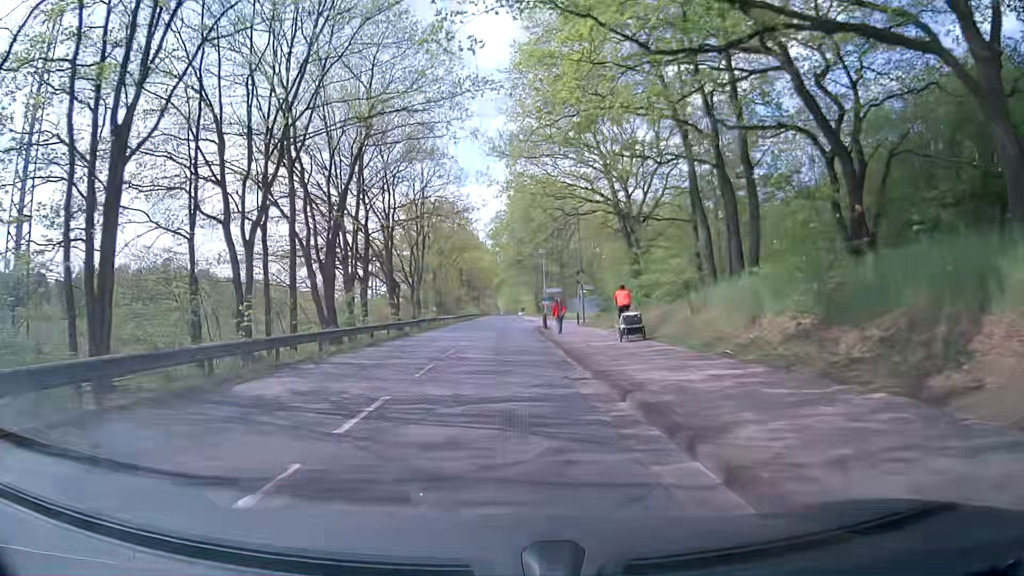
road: tertiary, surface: asphalt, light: Day
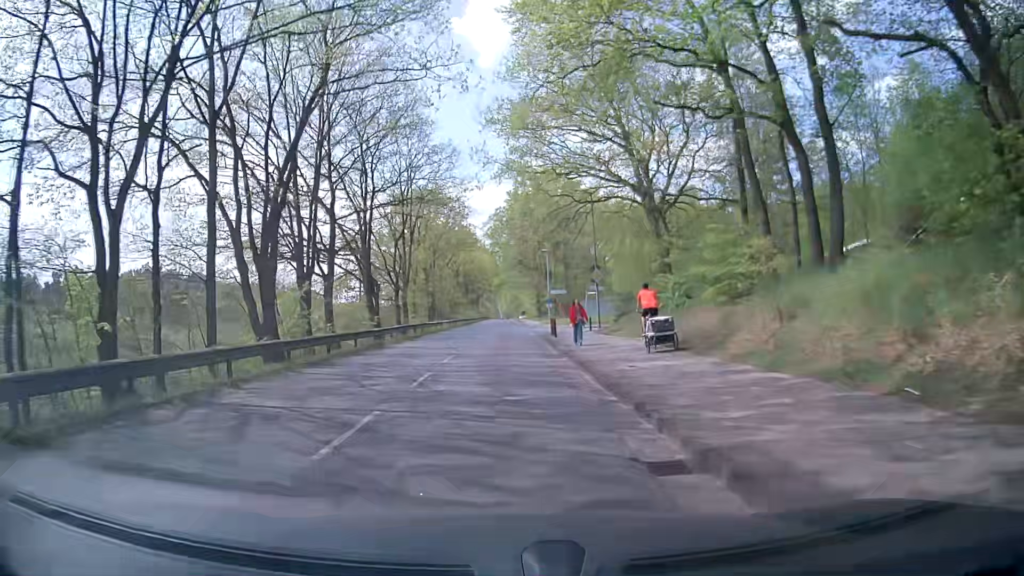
(+0.1, +7.2) m; 0°
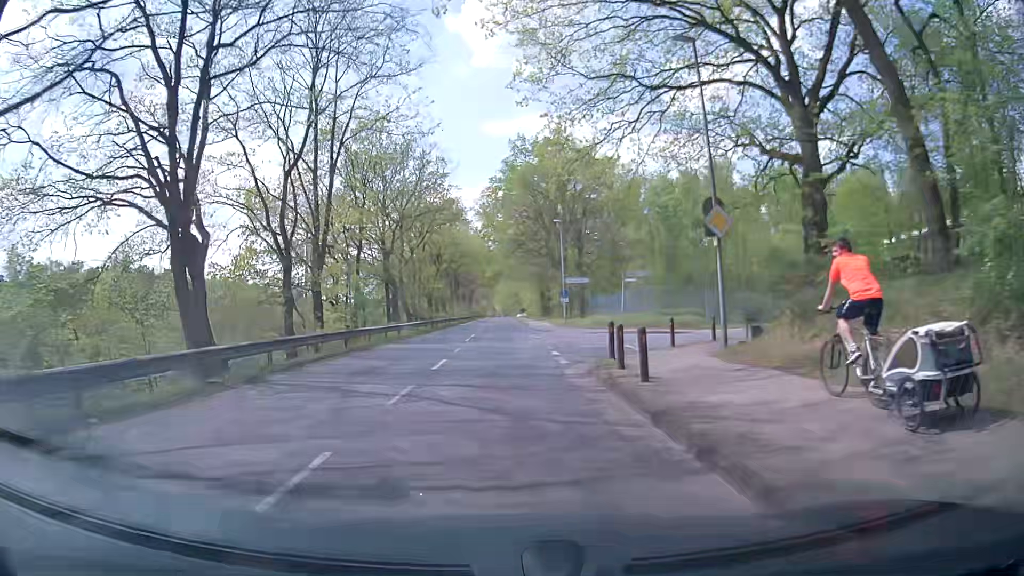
(+0.2, +21.4) m; +1°
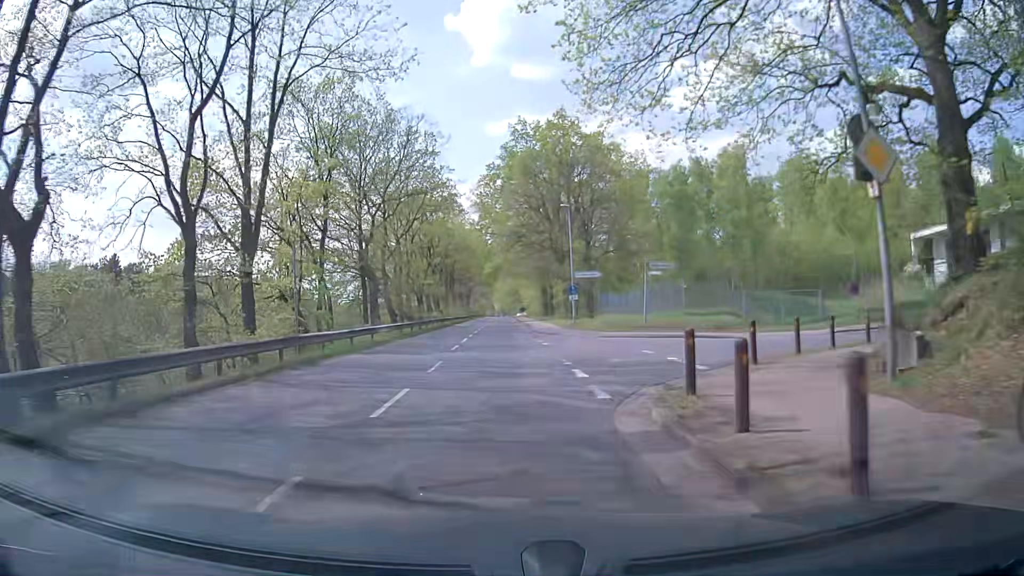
(0.0, +7.1) m; 0°
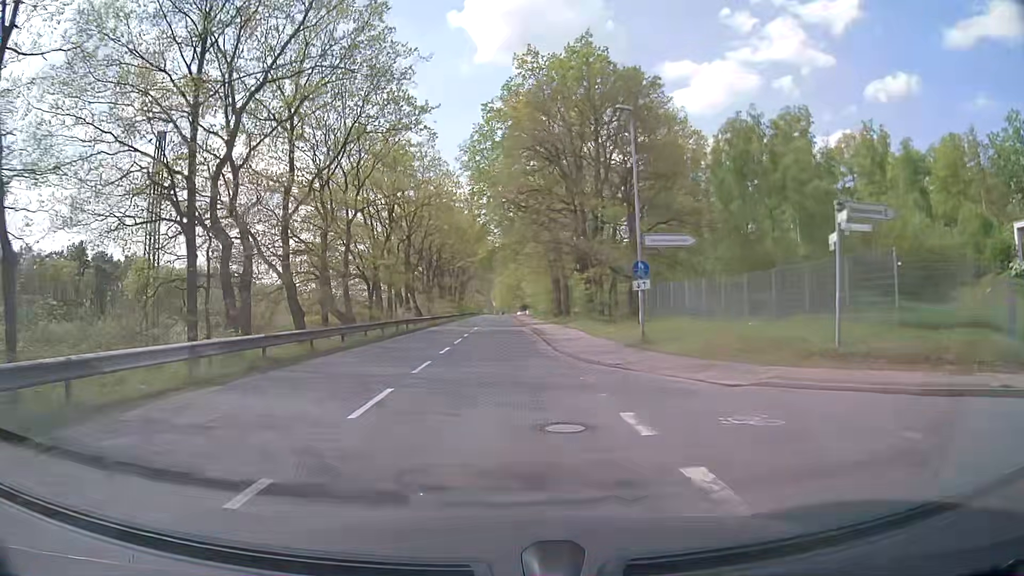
(0.0, +21.3) m; 0°
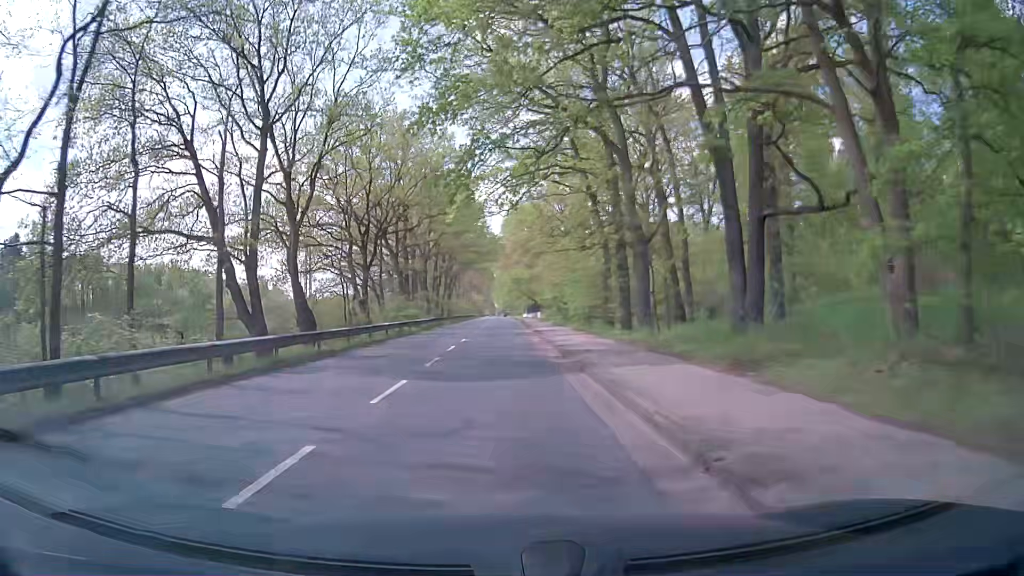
(0.0, +35.5) m; 0°
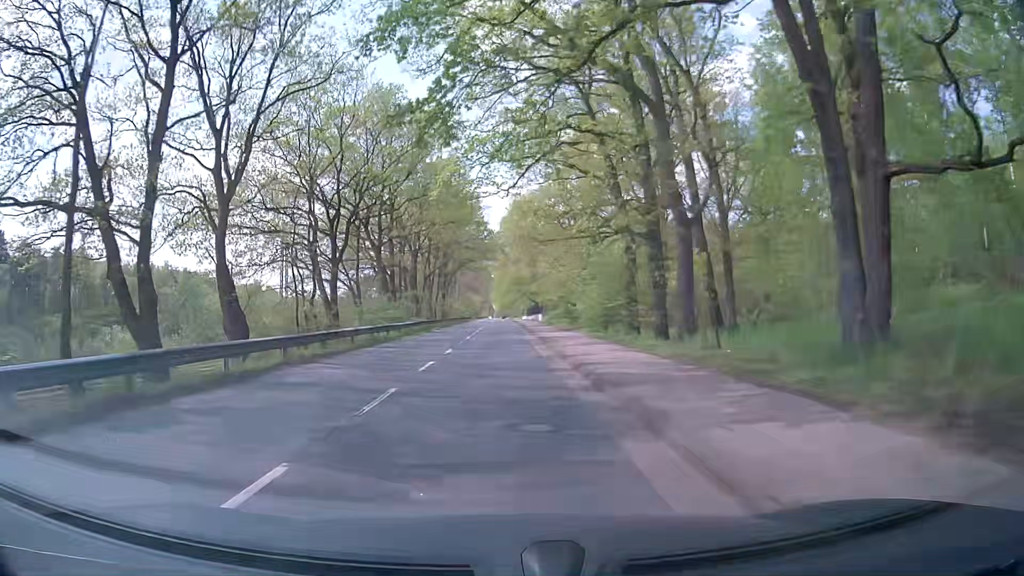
(0.0, +7.1) m; 0°
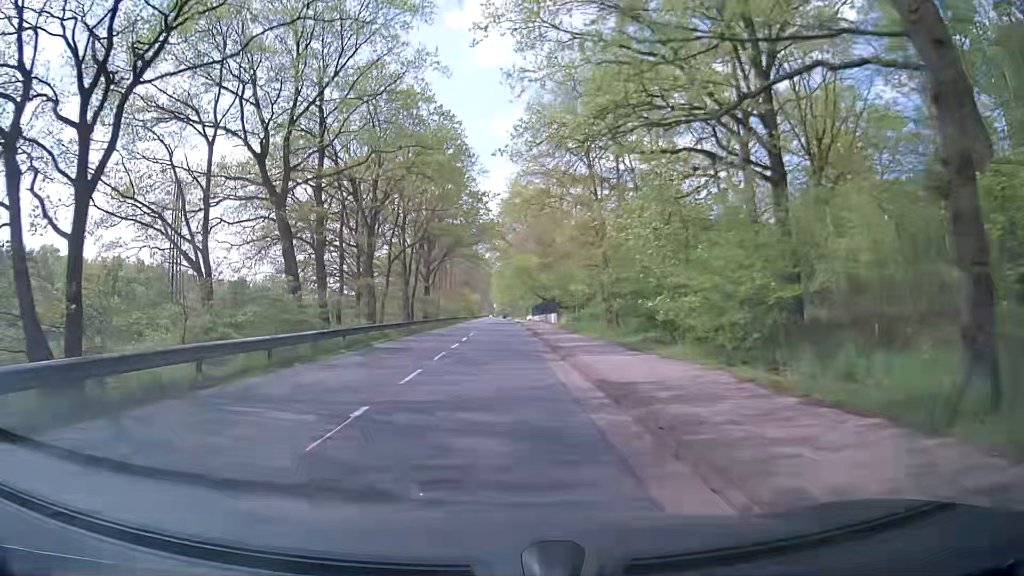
(0.0, +21.3) m; 0°
(0, +10) (0, +20) (0, +30) (-1, +40) (-1, +50) (-1, +60) (-1, +70) (-1, +80) (-1, +90) (-2, +100) m
